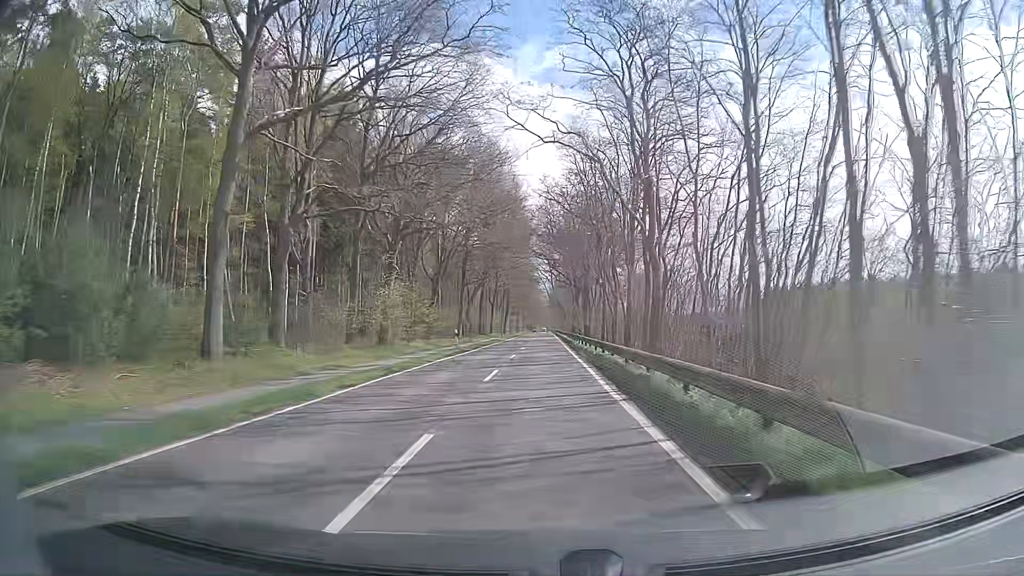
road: tertiary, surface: asphalt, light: Day
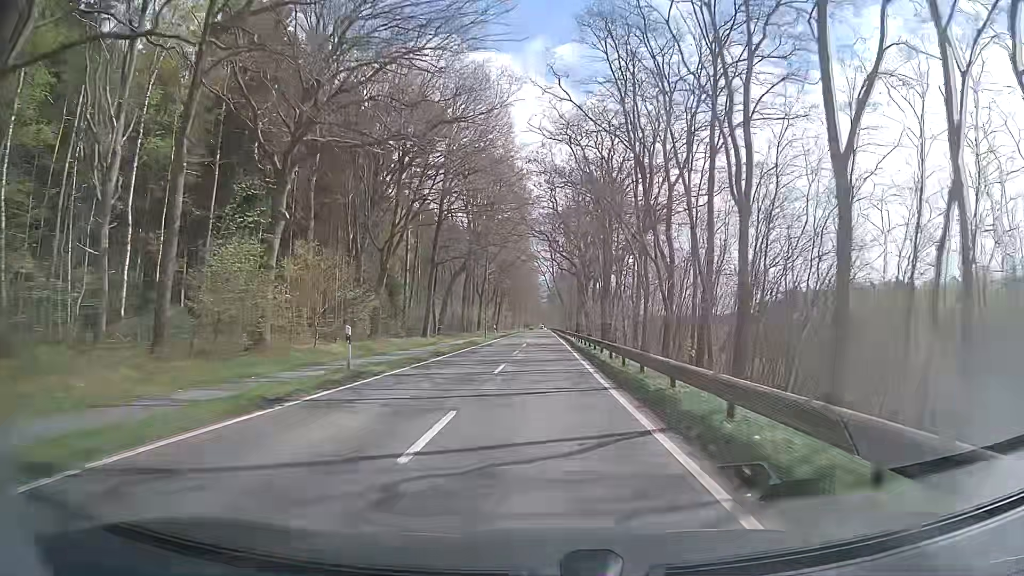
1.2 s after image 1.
(+0.1, +22.3) m; 0°
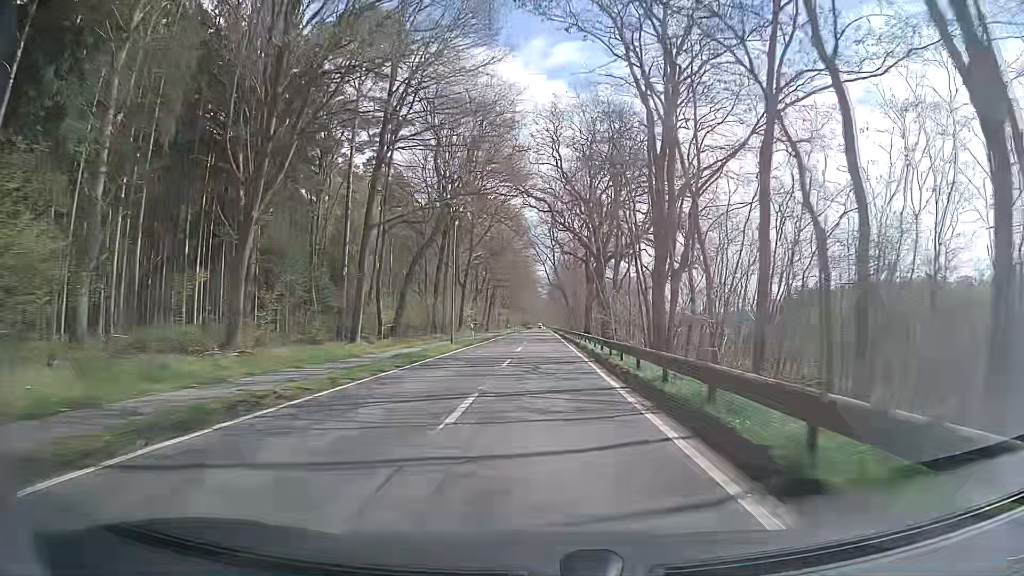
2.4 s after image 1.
(+0.1, +22.5) m; 0°
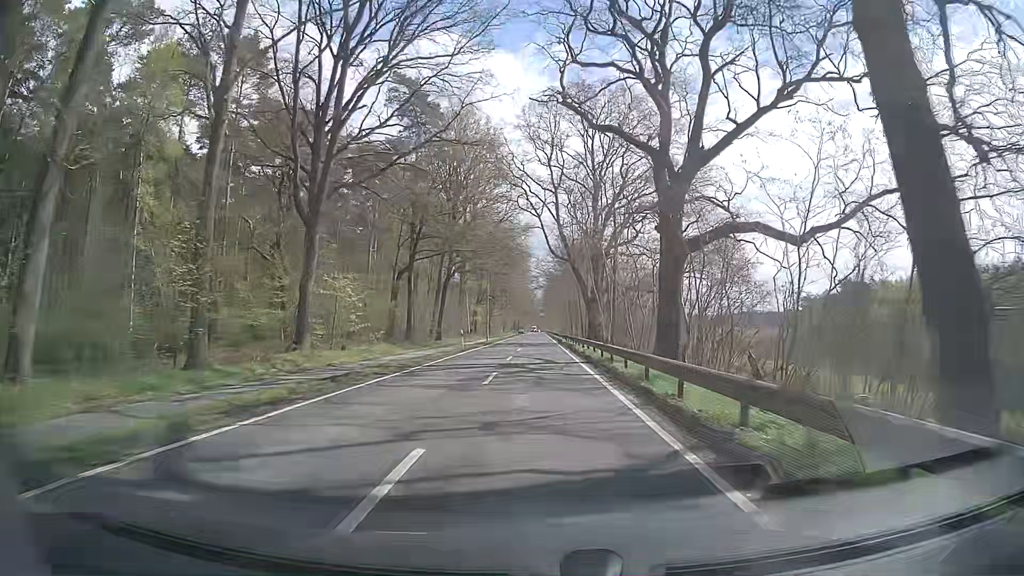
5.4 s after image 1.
(+0.4, +53.7) m; 0°
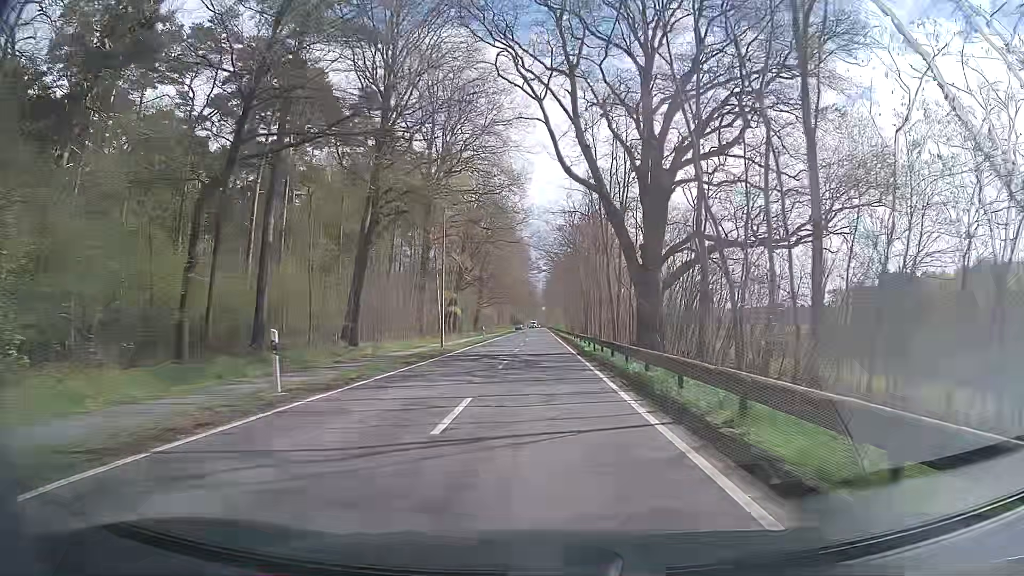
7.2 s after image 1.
(+0.1, +32.1) m; 0°
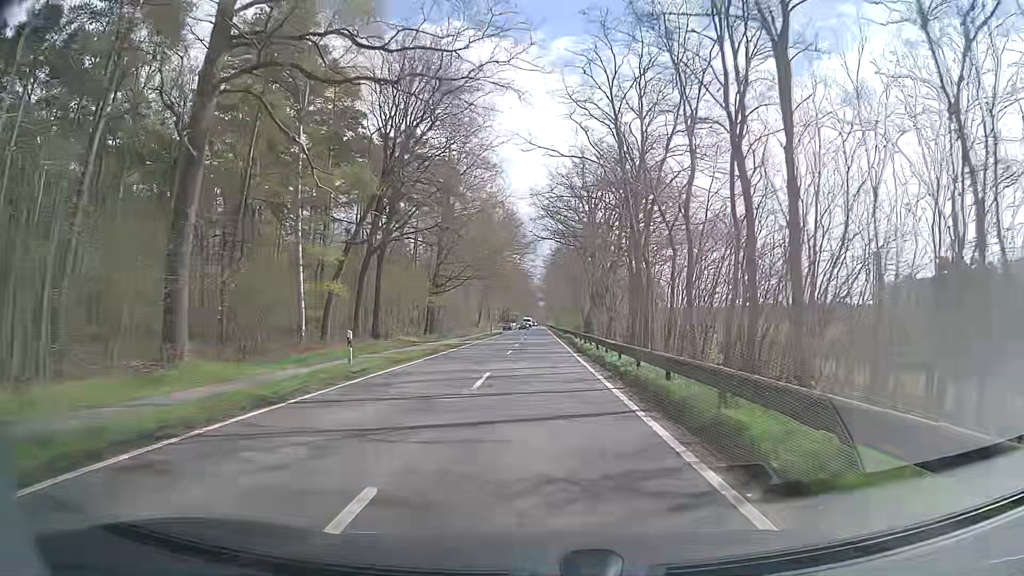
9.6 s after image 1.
(+0.5, +43.6) m; 0°
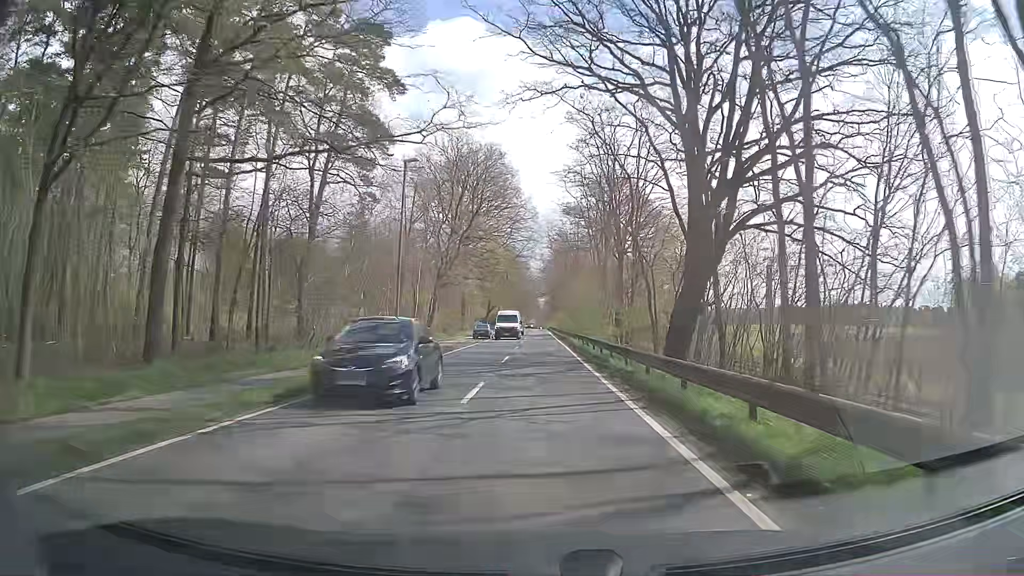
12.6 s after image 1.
(+0.3, +50.9) m; 0°
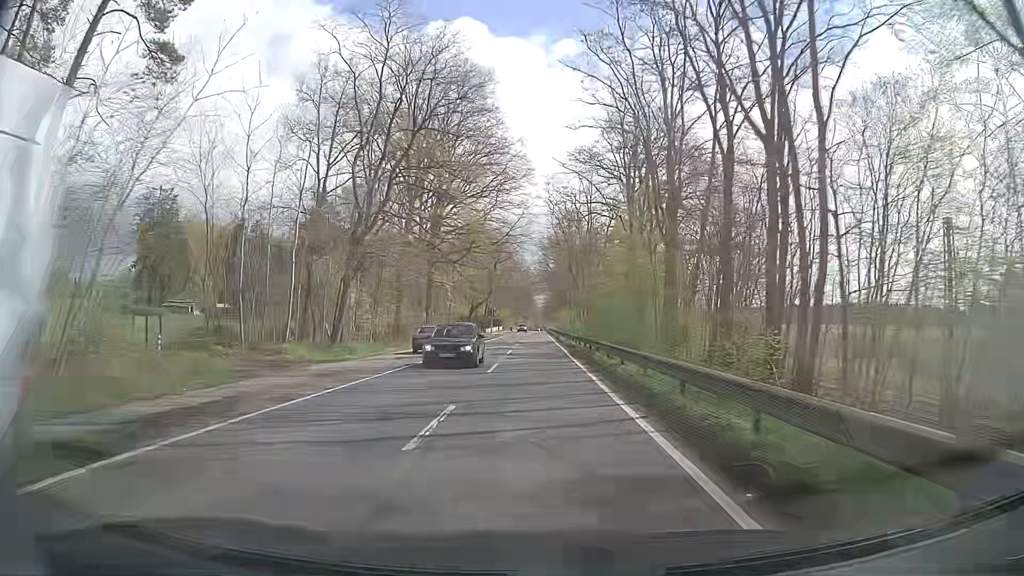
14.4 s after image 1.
(+0.3, +28.7) m; 0°
(0, +10) (0, +20) (0, +30) (0, +40) (0, +50) (0, +60) (0, +70) (0, +80) (0, +90) (0, +100) m
